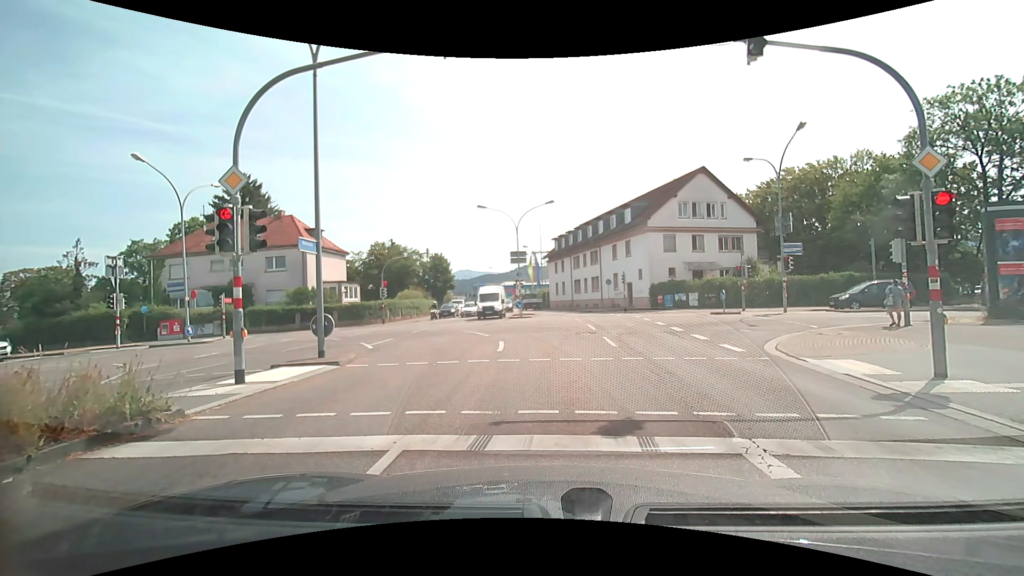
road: secondary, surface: asphalt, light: Day
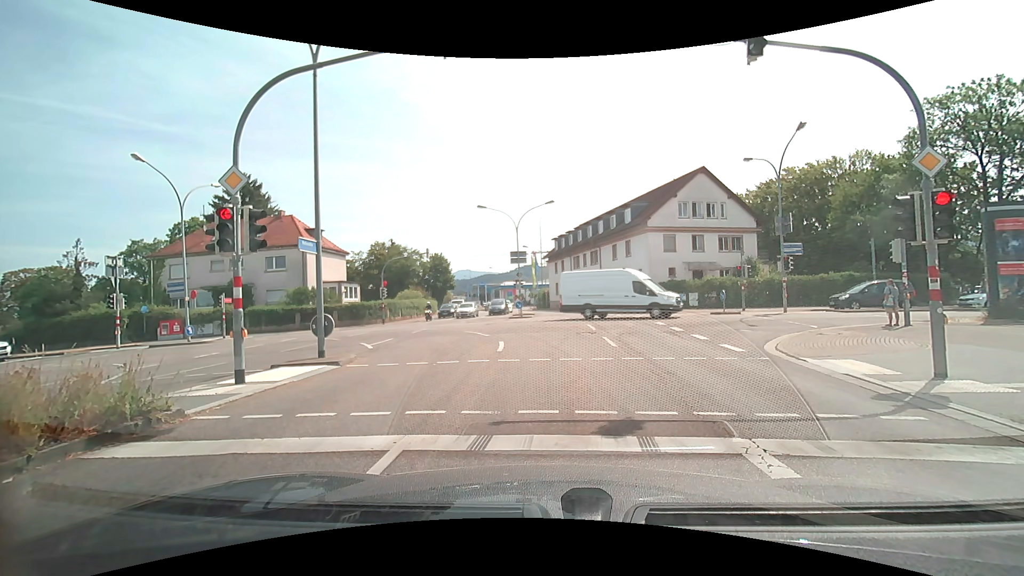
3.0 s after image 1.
(0.0, 0.0) m; 0°
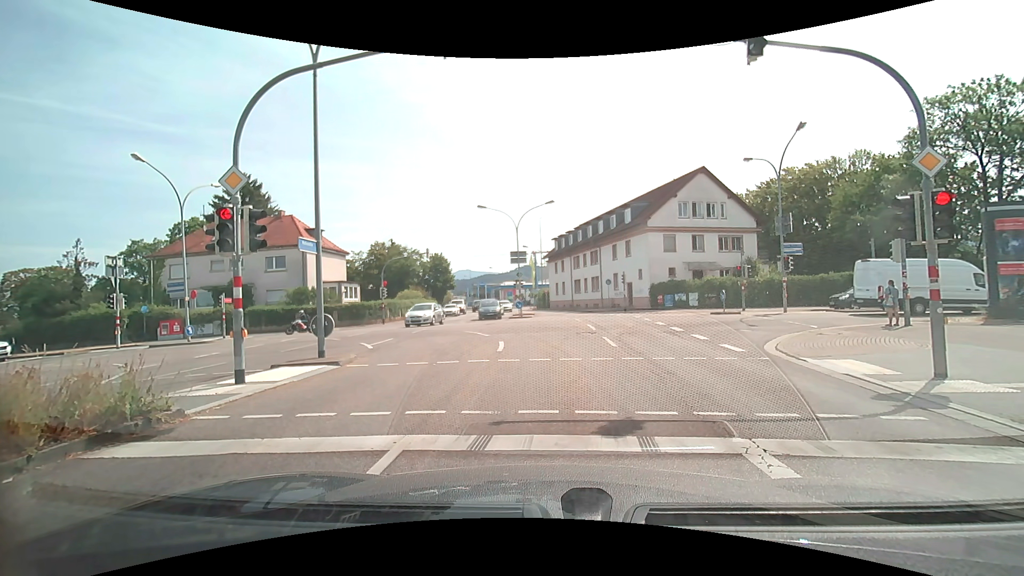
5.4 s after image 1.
(0.0, 0.0) m; 0°
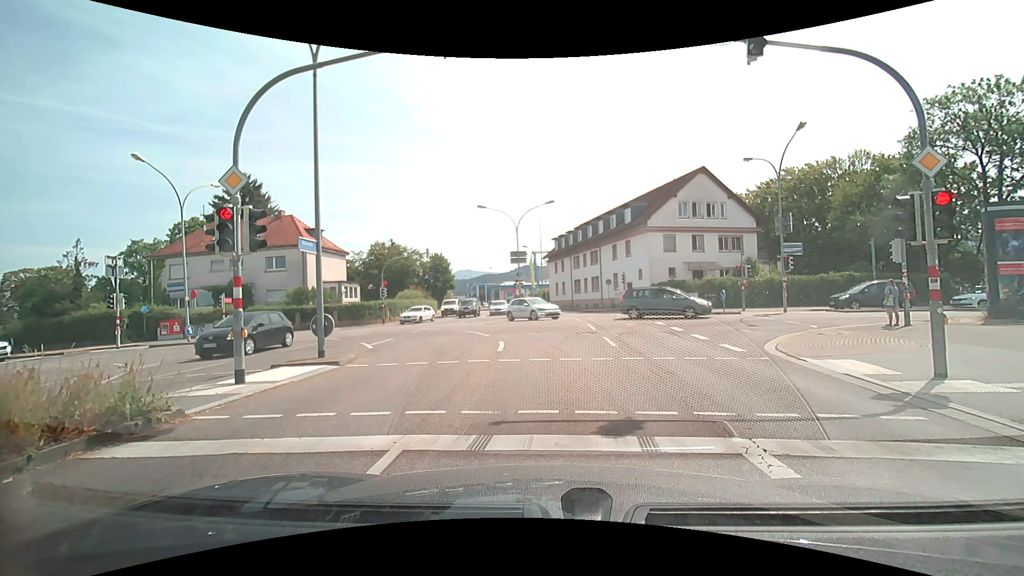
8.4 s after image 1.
(0.0, 0.0) m; 0°
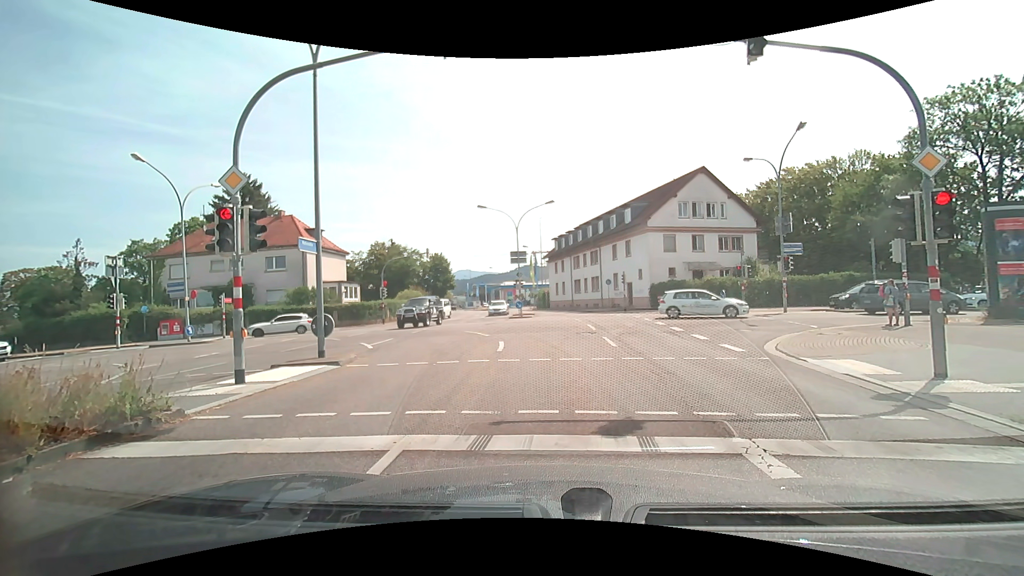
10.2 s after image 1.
(0.0, 0.0) m; 0°
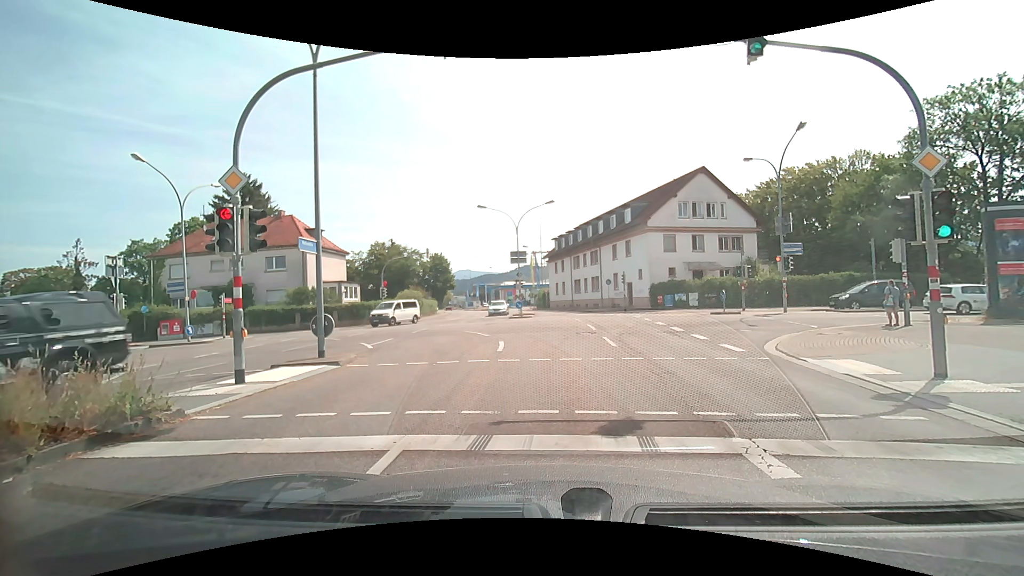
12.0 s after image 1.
(0.0, 0.0) m; 0°
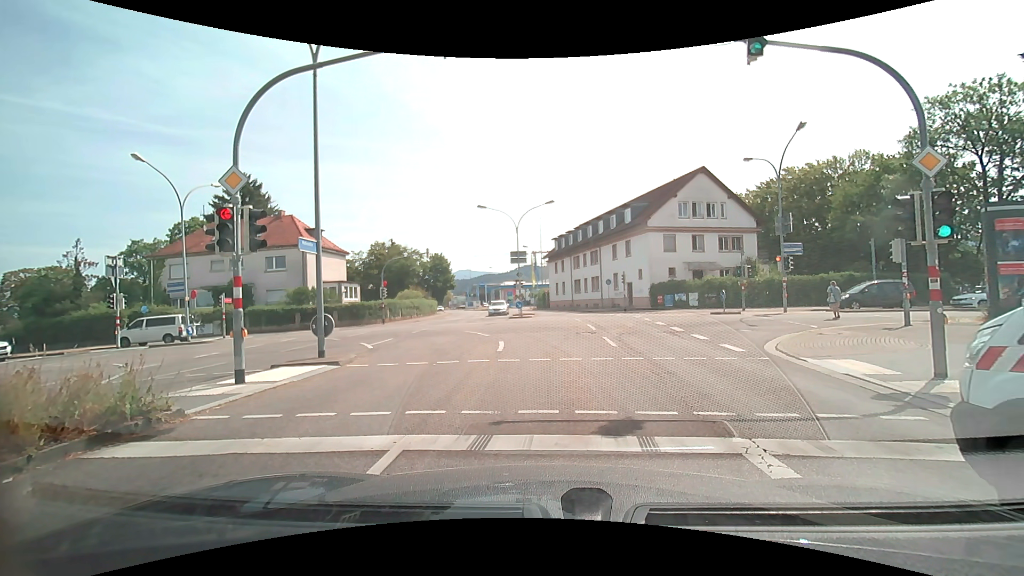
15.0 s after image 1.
(0.0, 0.0) m; 0°
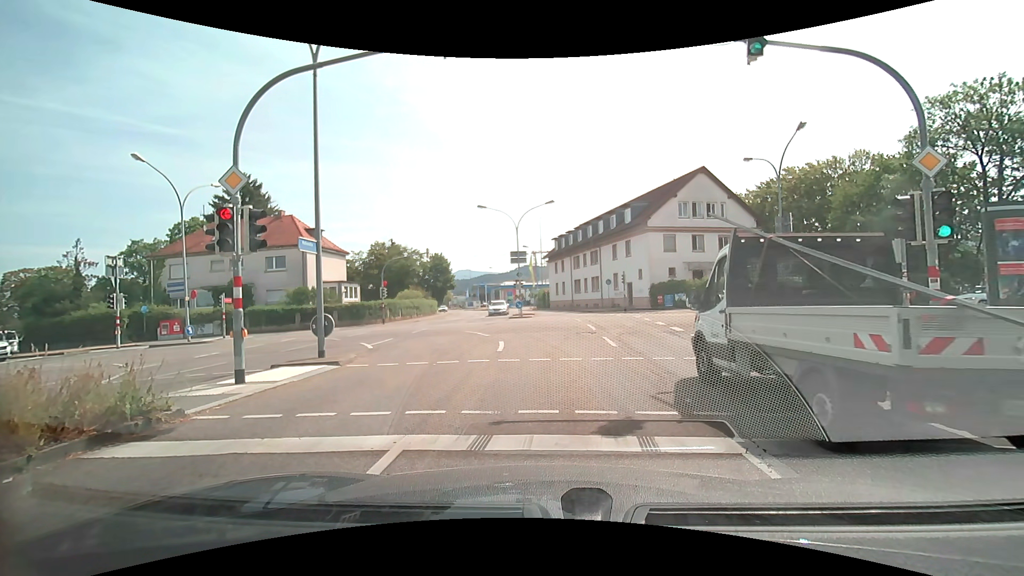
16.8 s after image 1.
(0.0, 0.0) m; 0°
(+1, +10) (+1, +20) (-3, +29) (-10, +35) (-20, +37) (-30, +38) (-40, +38) (-50, +39) (-60, +39) (-70, +40) m
